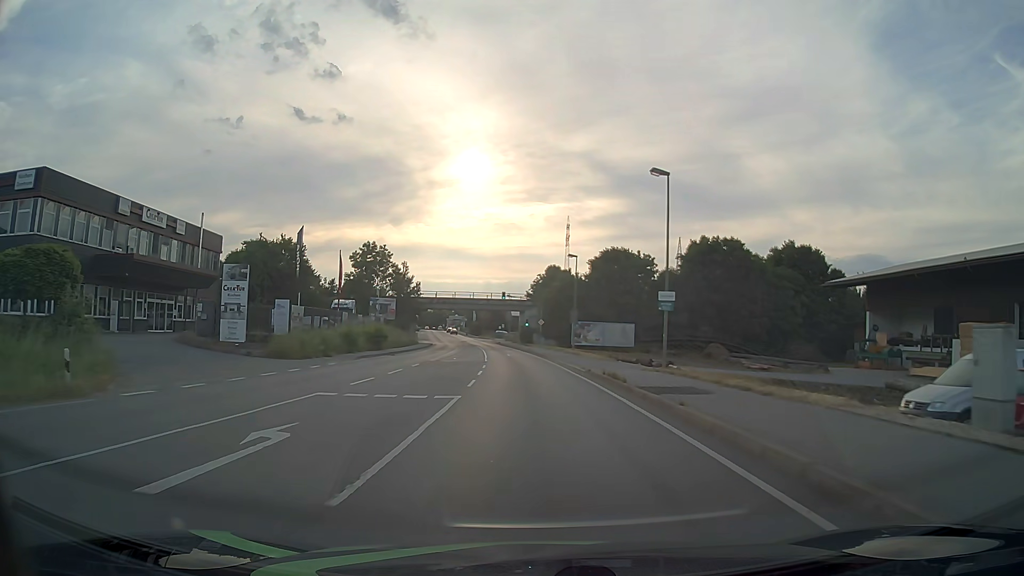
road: primary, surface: asphalt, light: Day
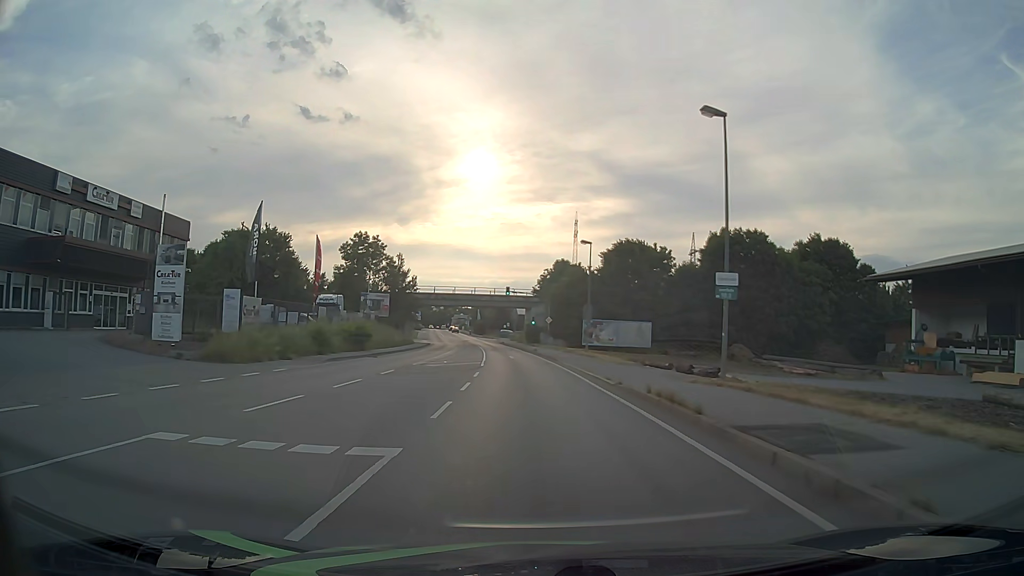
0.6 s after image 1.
(0.0, +7.7) m; 0°
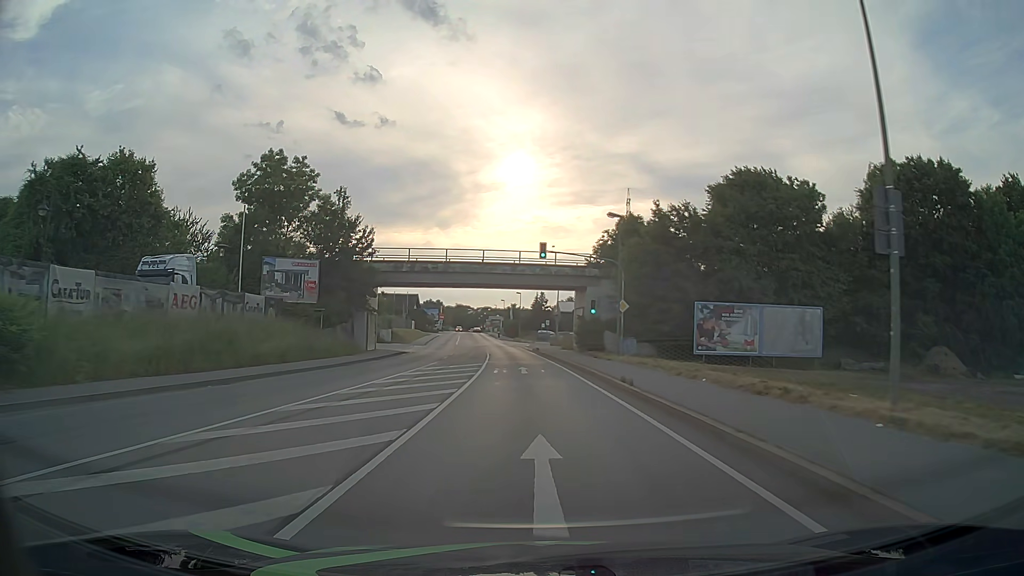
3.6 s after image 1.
(-1.0, +38.2) m; -4°
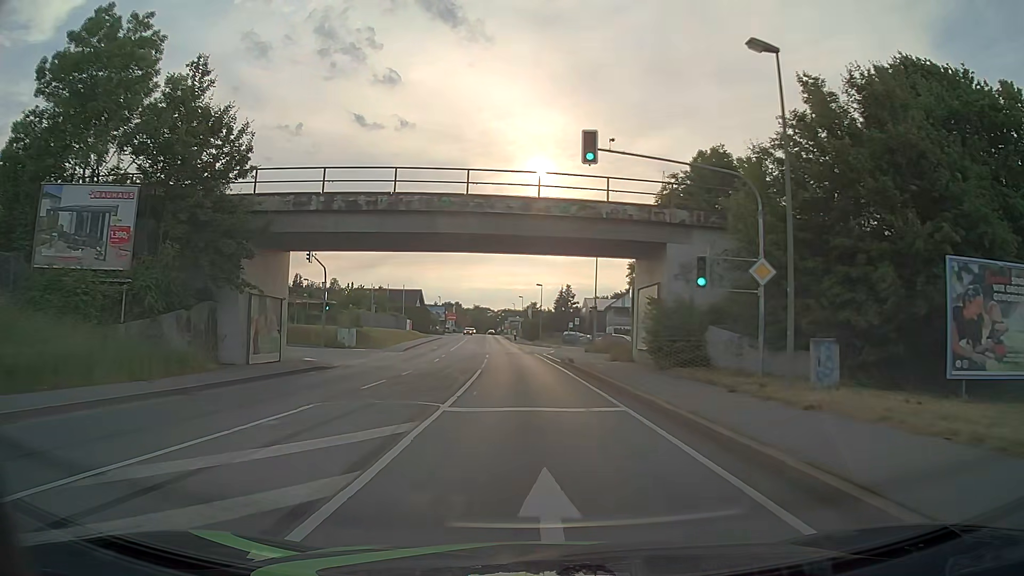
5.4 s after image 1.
(-0.3, +22.8) m; -2°
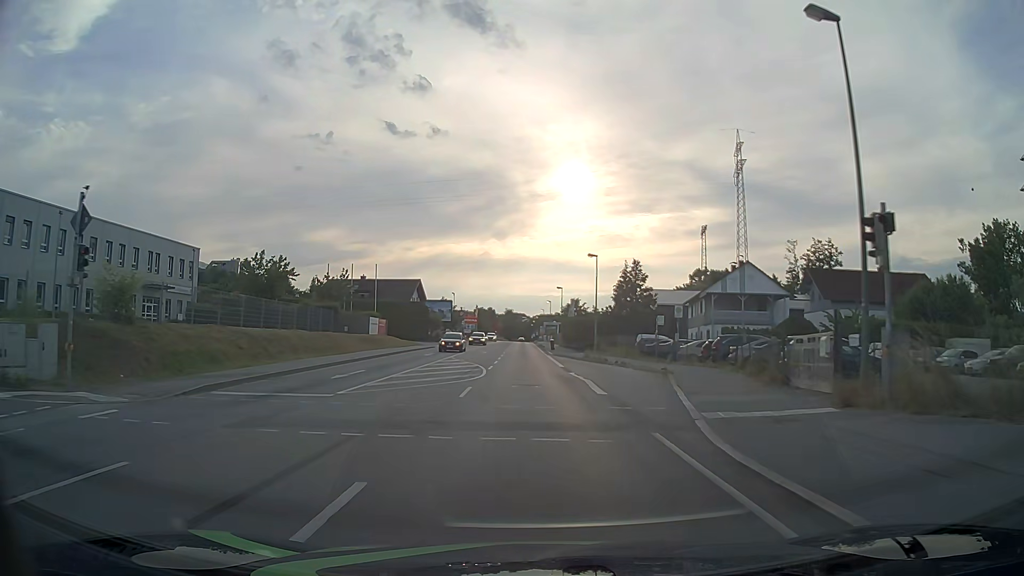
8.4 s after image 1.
(-1.2, +37.9) m; -4°
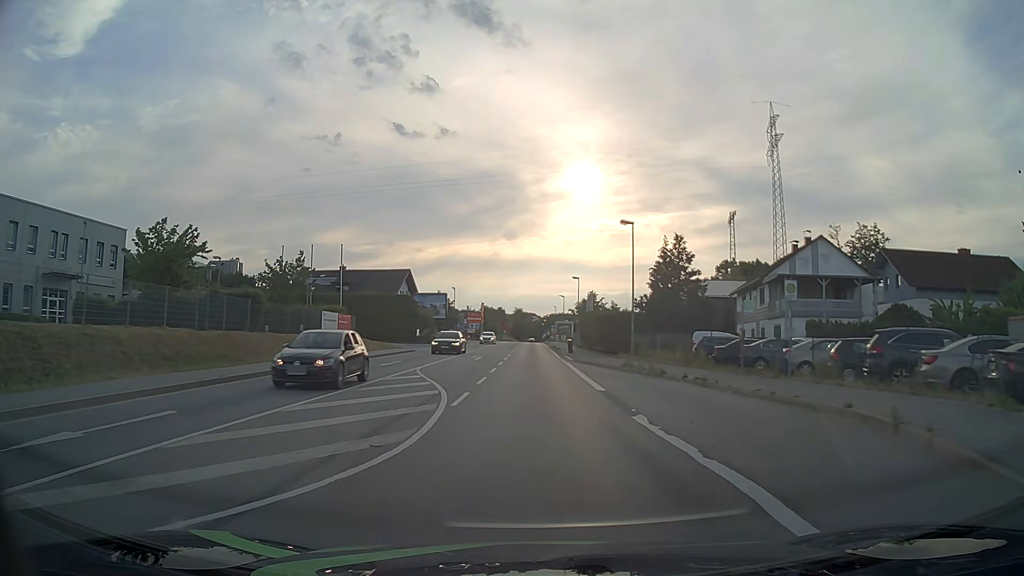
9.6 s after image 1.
(0.0, +15.1) m; 0°
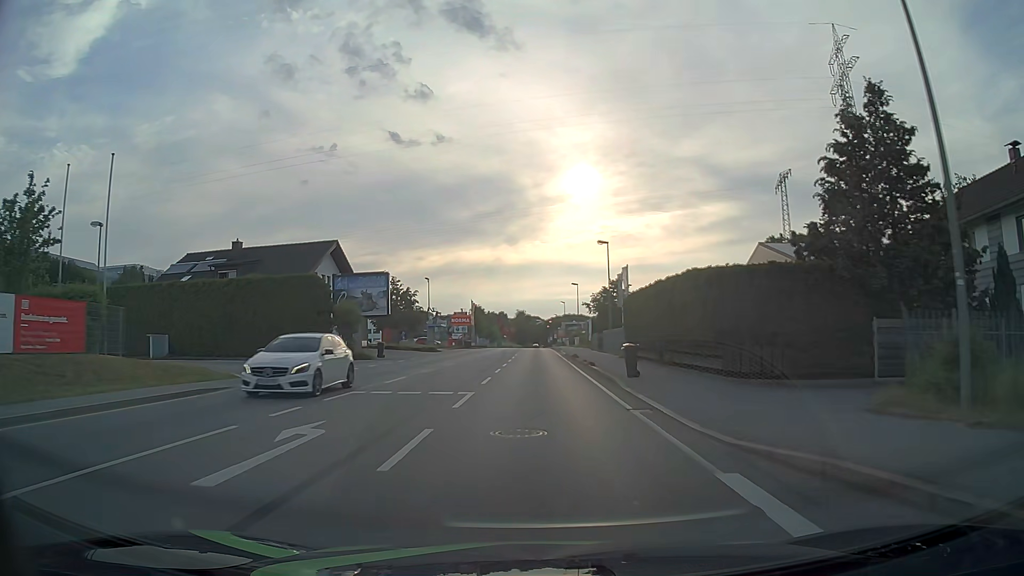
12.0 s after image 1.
(-0.1, +30.4) m; 0°
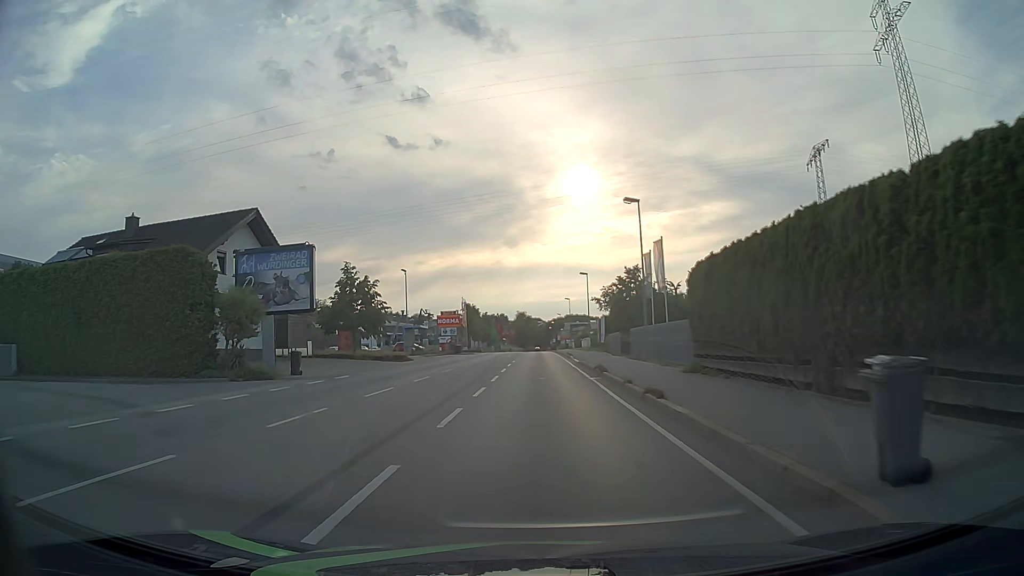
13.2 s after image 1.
(0.0, +15.2) m; 0°
(0, +10) (0, +20) (0, +30) (0, +40) (0, +50) (0, +60) (0, +70) (0, +80) (0, +90) (0, +100) m
